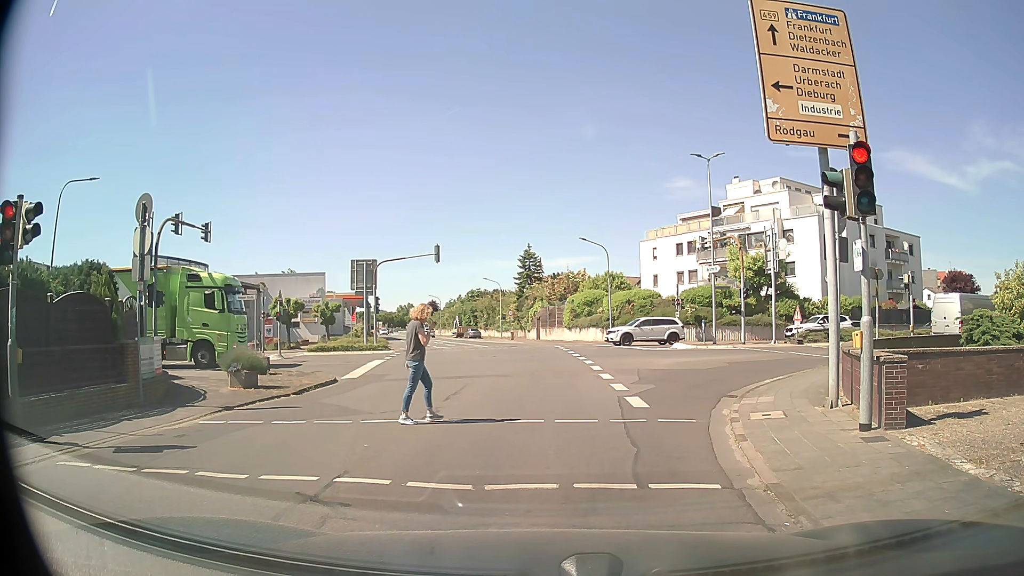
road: tertiary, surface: asphalt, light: Day
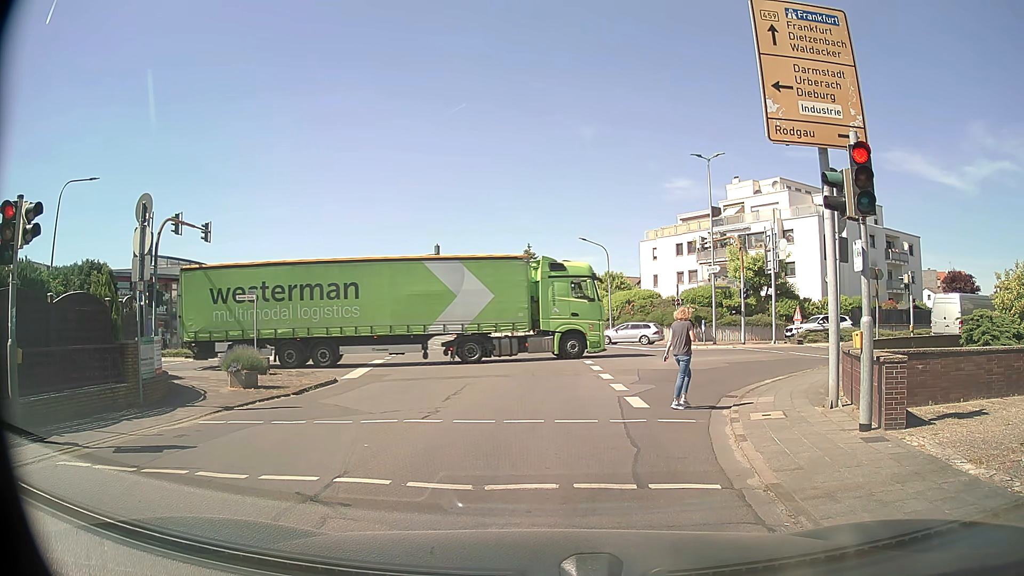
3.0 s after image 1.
(0.0, 0.0) m; 0°
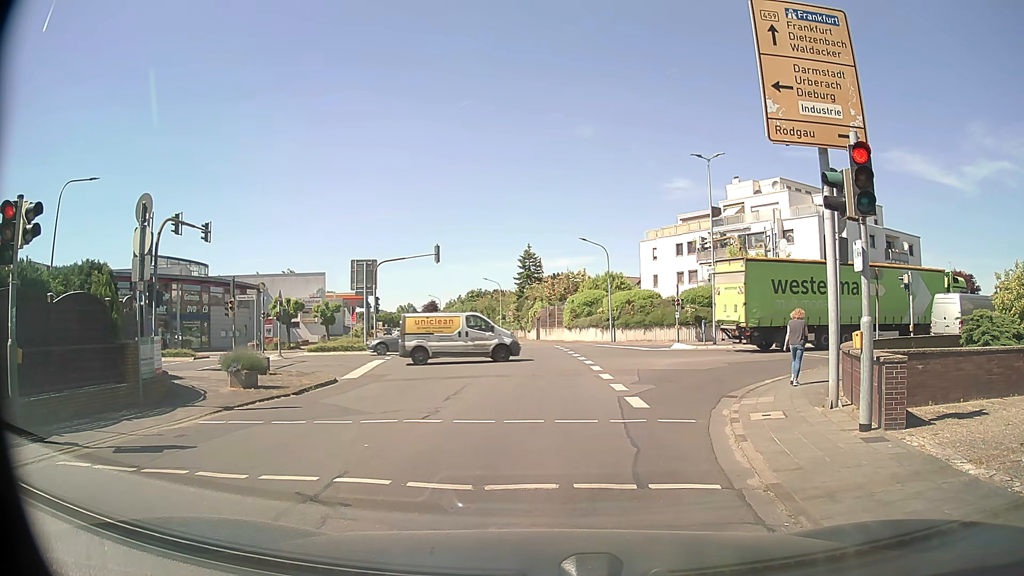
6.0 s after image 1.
(0.0, 0.0) m; 0°
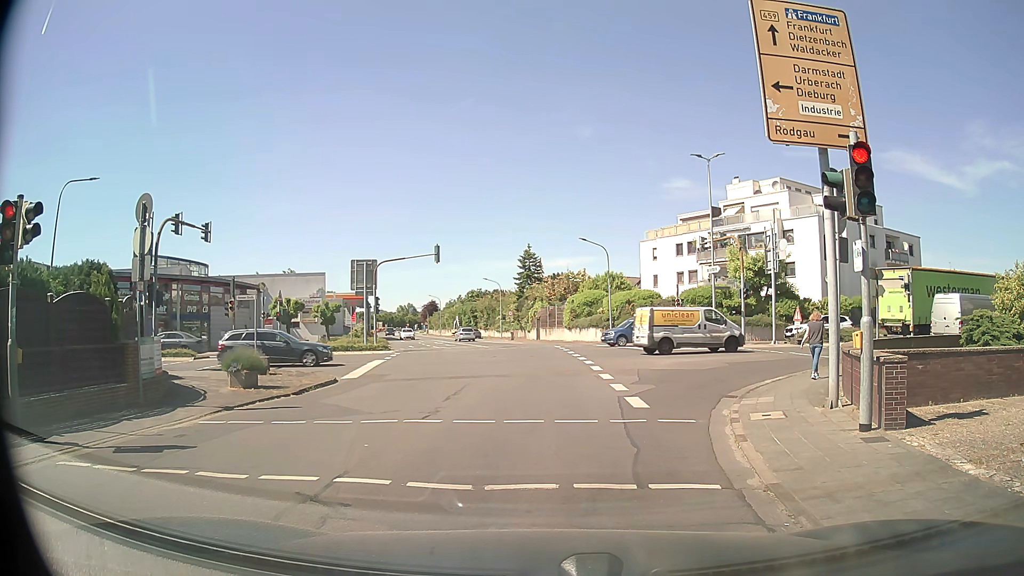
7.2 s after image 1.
(0.0, 0.0) m; 0°
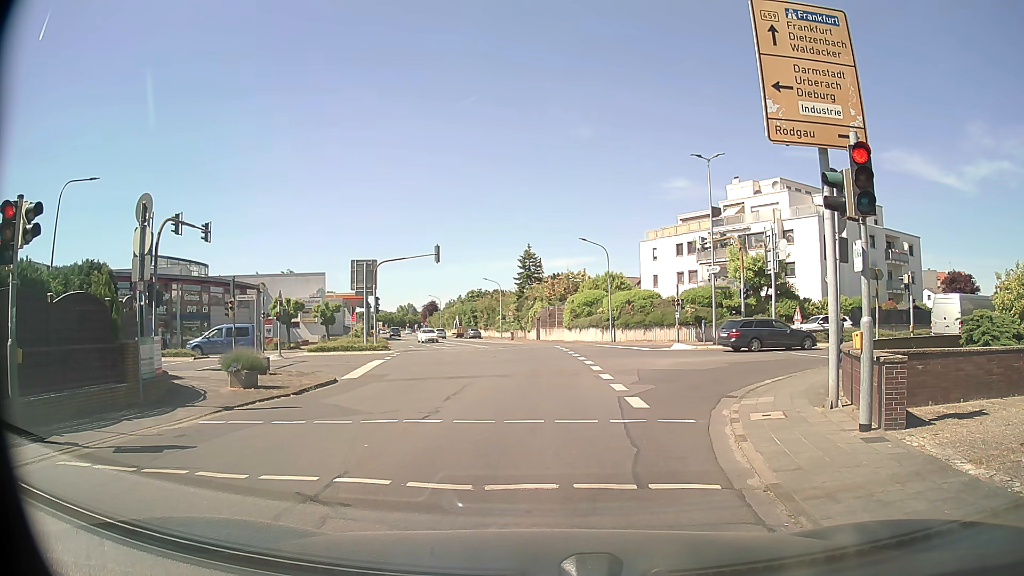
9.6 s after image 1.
(0.0, 0.0) m; 0°
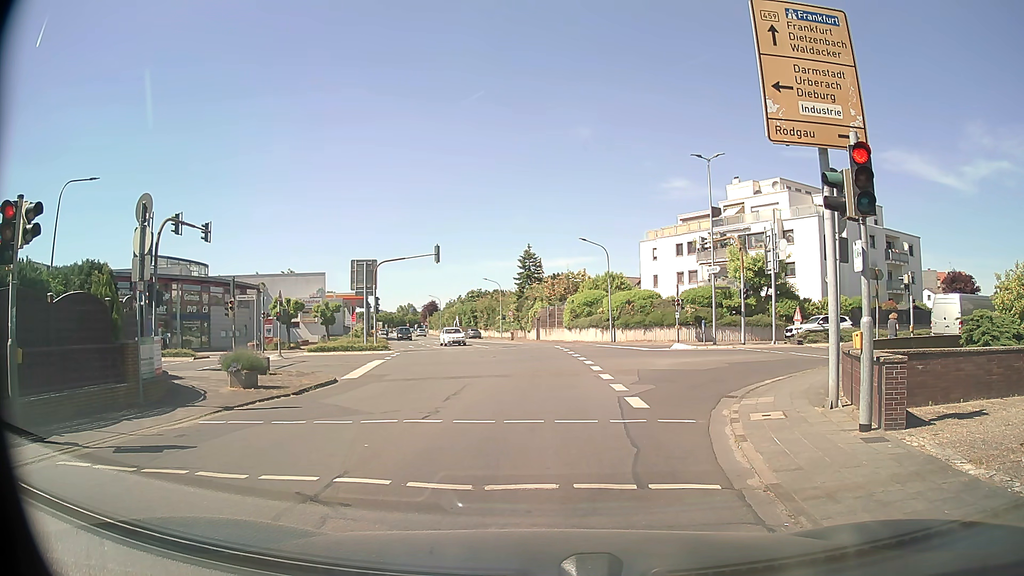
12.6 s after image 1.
(0.0, 0.0) m; 0°
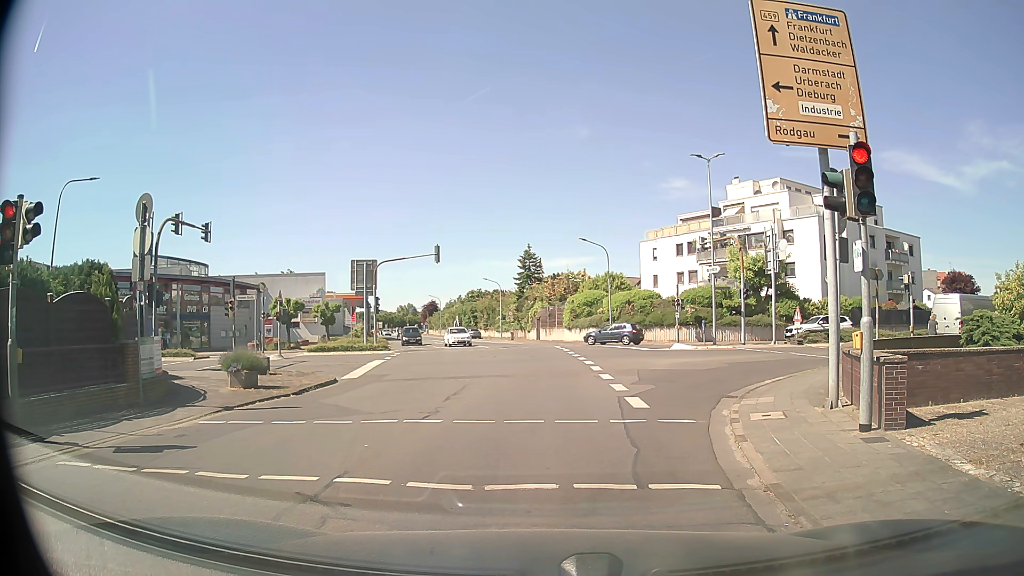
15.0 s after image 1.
(0.0, 0.0) m; 0°
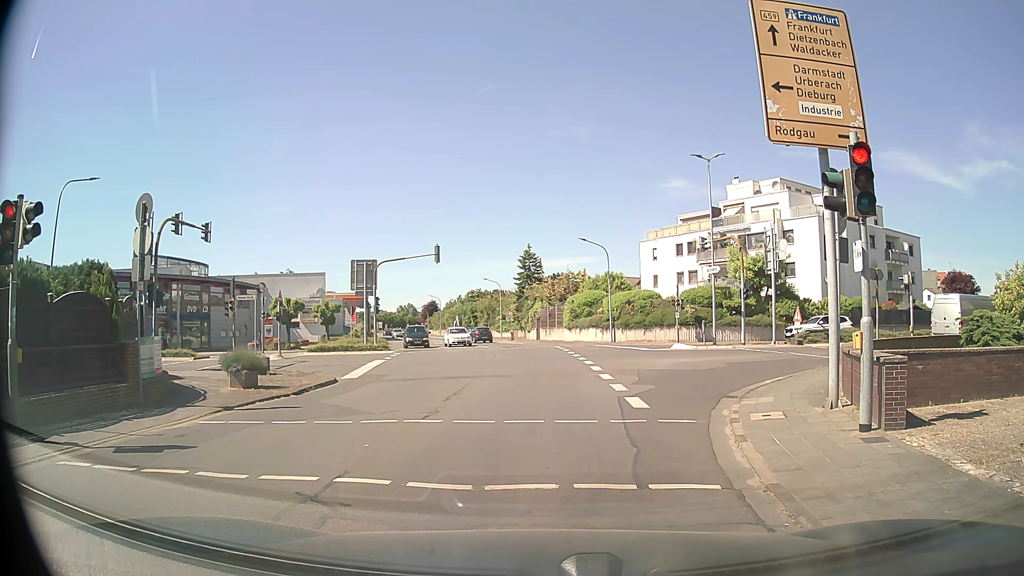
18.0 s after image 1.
(0.0, 0.0) m; 0°
(0, +10) (0, +20) (0, +30) (-1, +40) (-2, +50) (-4, +60) (-7, +69) (-9, +79) (-12, +89) (-14, +98) m
